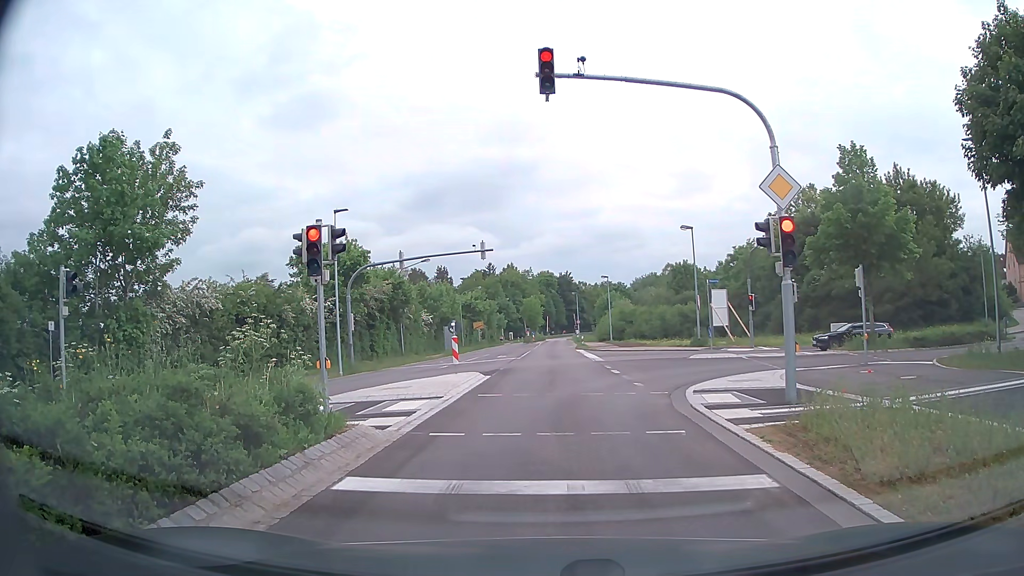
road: secondary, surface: asphalt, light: Day
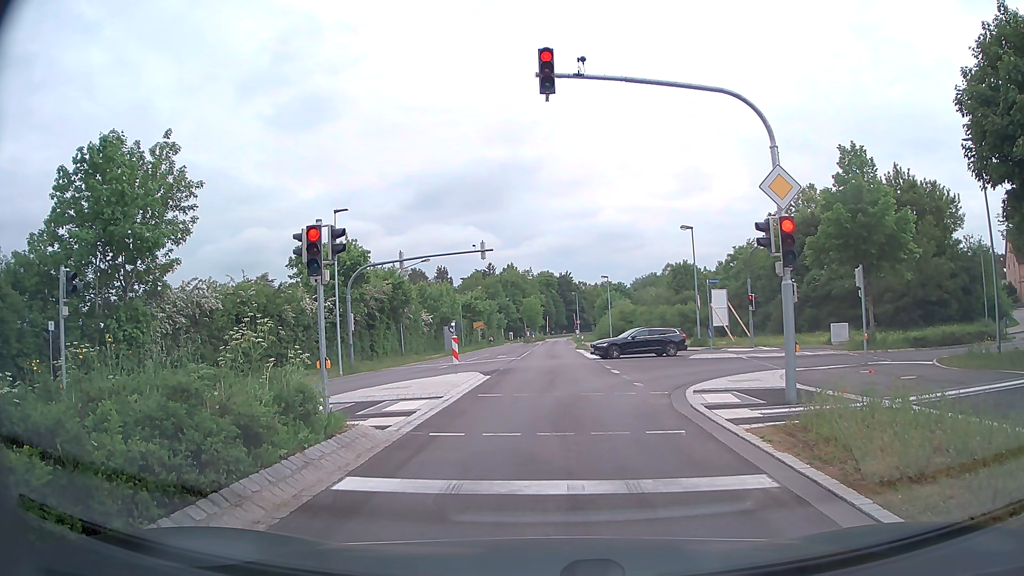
(0.0, 0.0) m; 0°
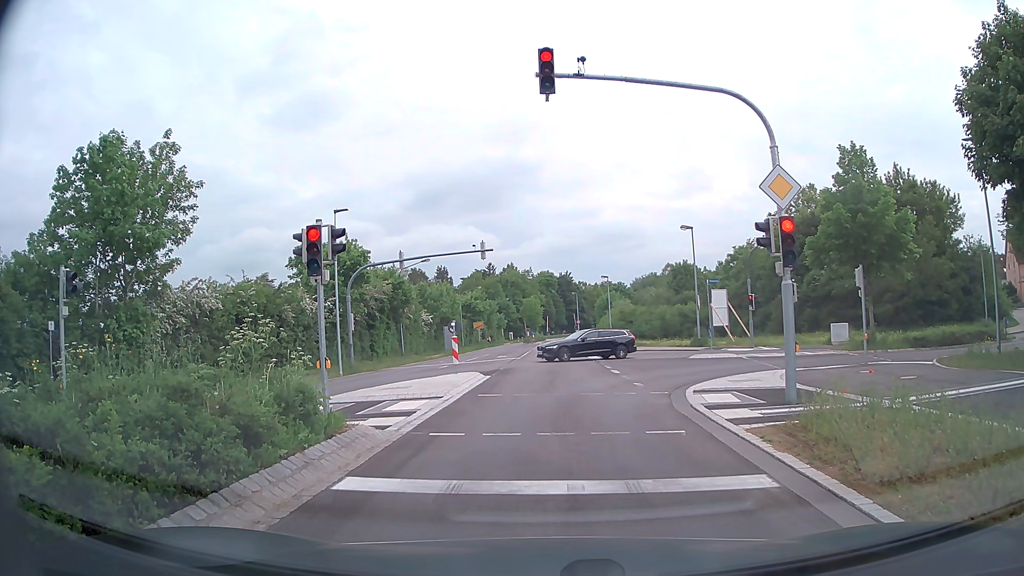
(0.0, 0.0) m; 0°
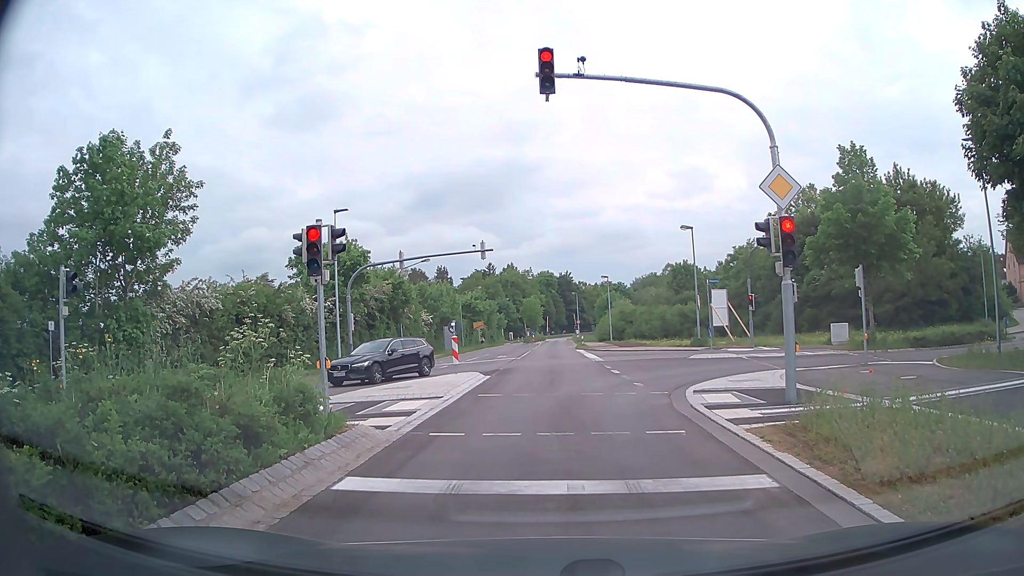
(0.0, 0.0) m; 0°
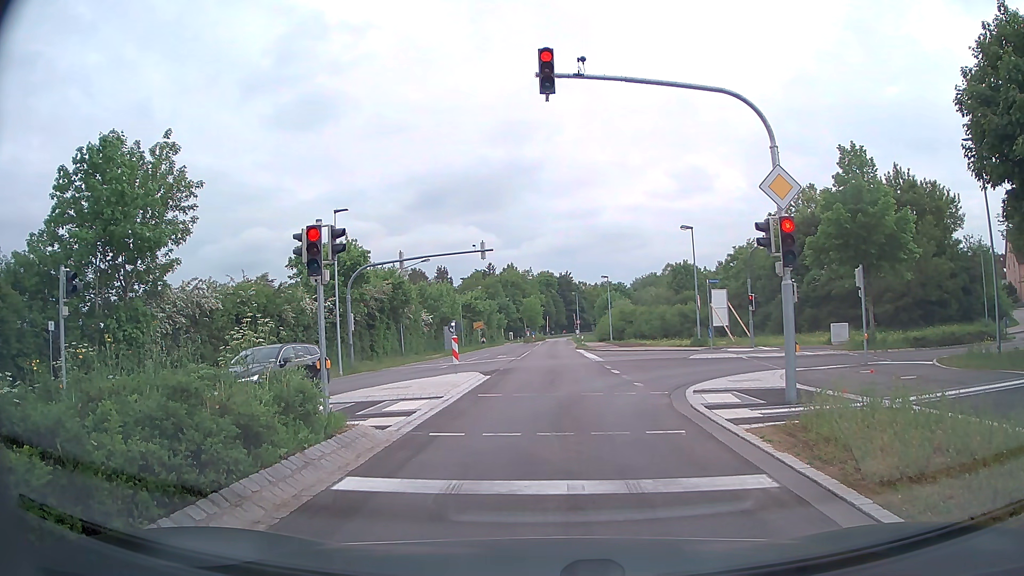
(0.0, 0.0) m; 0°
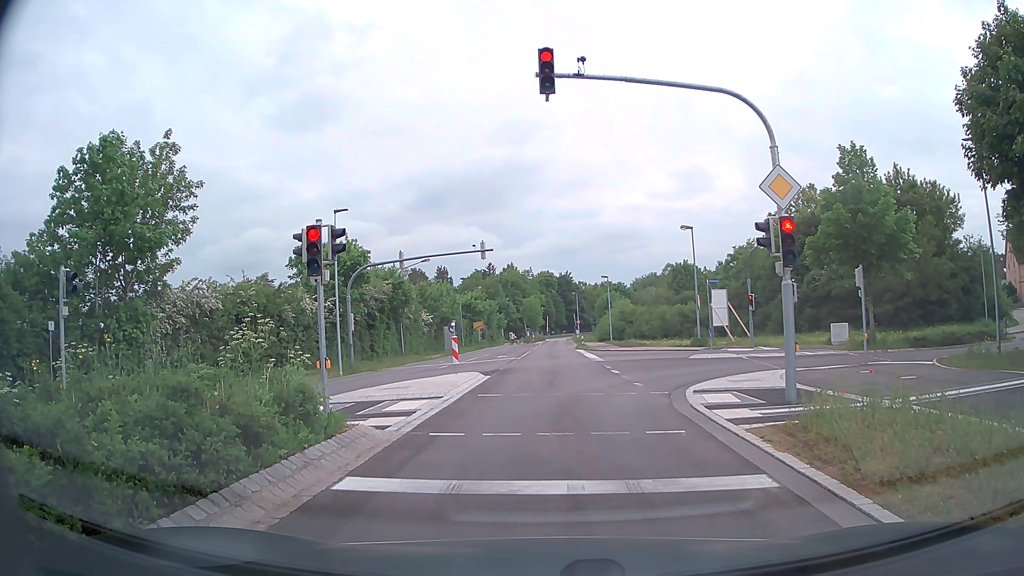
(0.0, 0.0) m; 0°
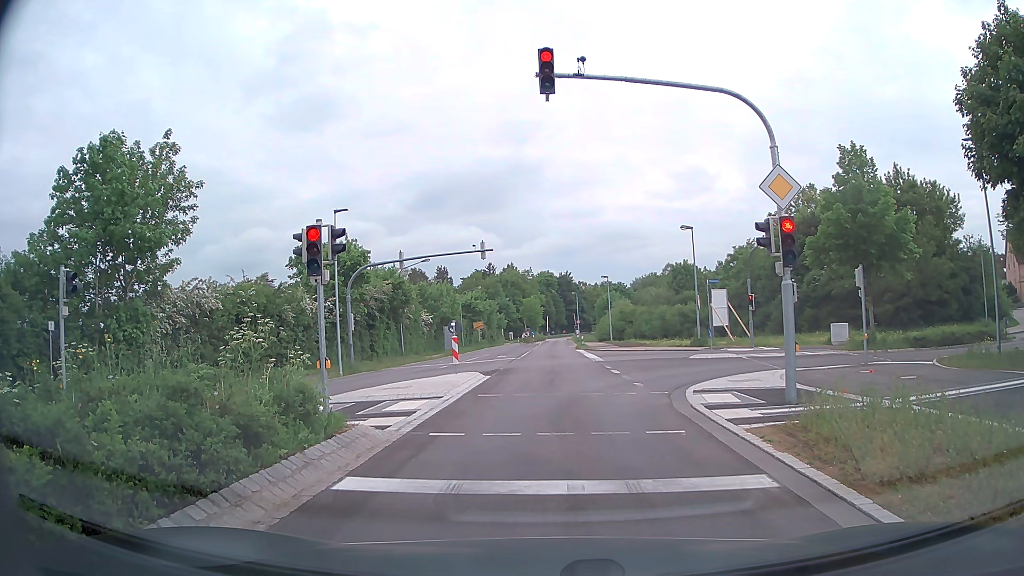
(0.0, 0.0) m; 0°
(0, +10) (0, +20) (+1, +30) (+1, +40) (+1, +50) (+2, +60) (+2, +70) (+3, +80) (+3, +90) (+4, +100) m
